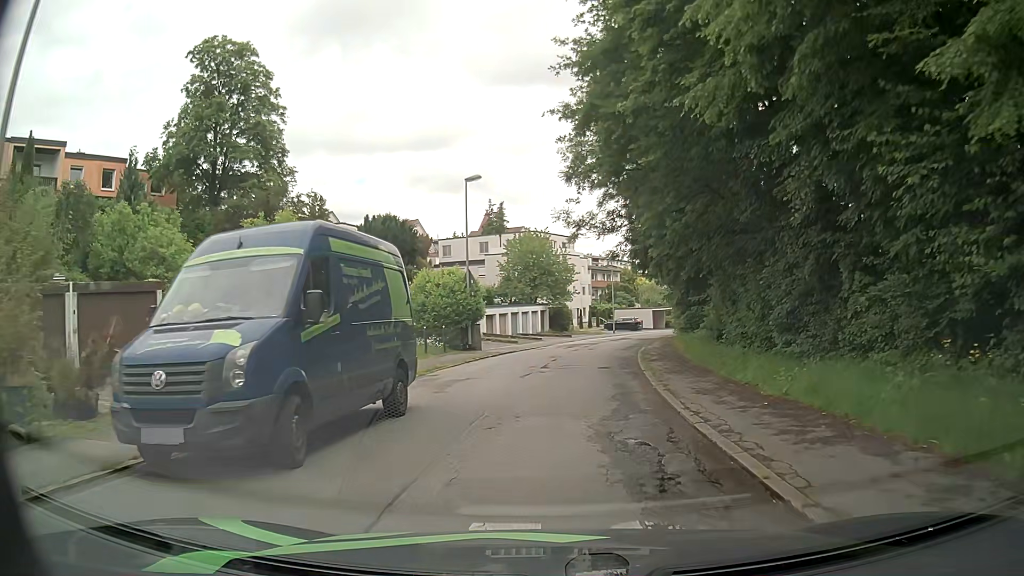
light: Day
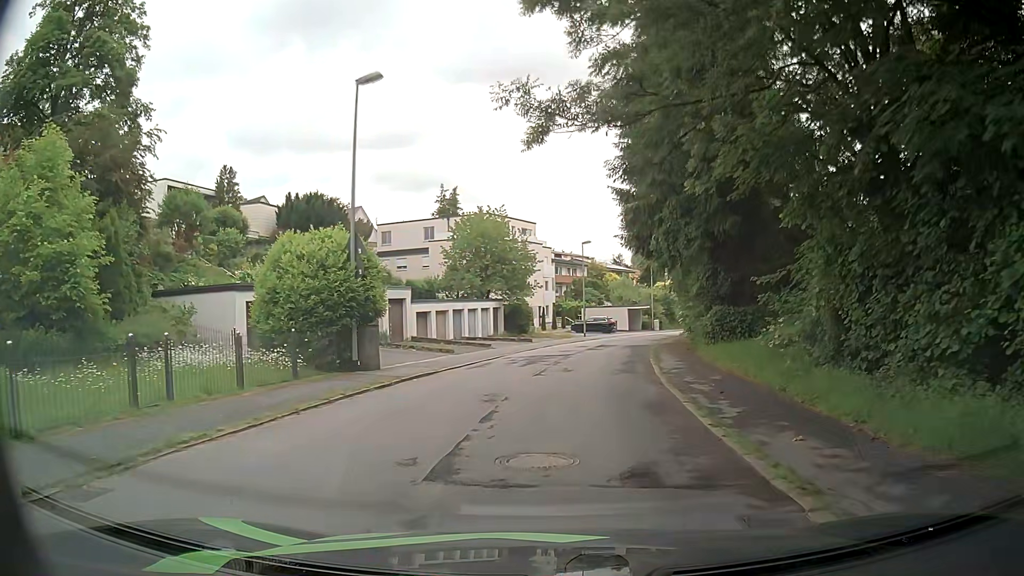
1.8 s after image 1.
(+0.5, +13.6) m; +3°
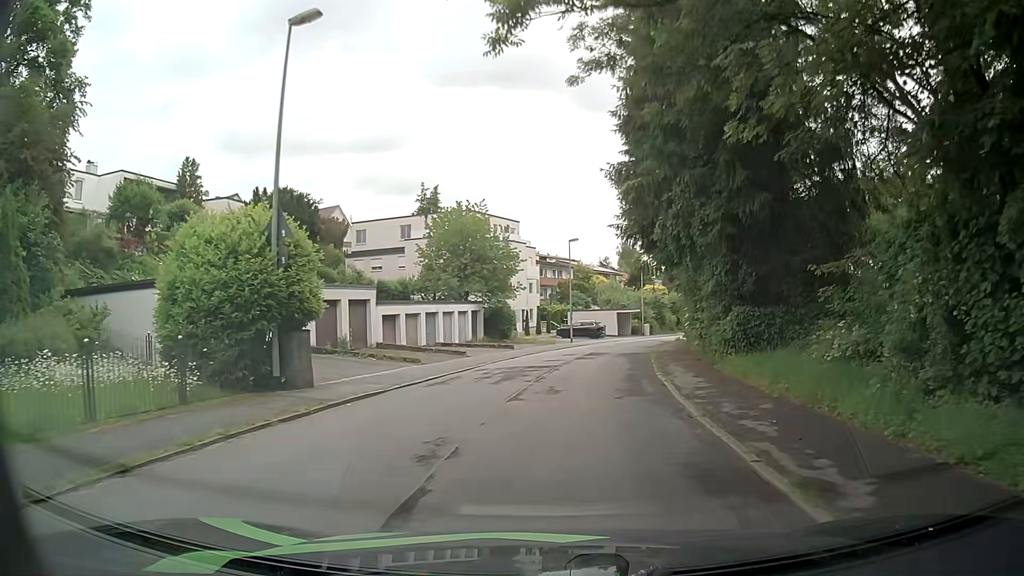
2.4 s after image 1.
(+0.2, +4.5) m; +3°
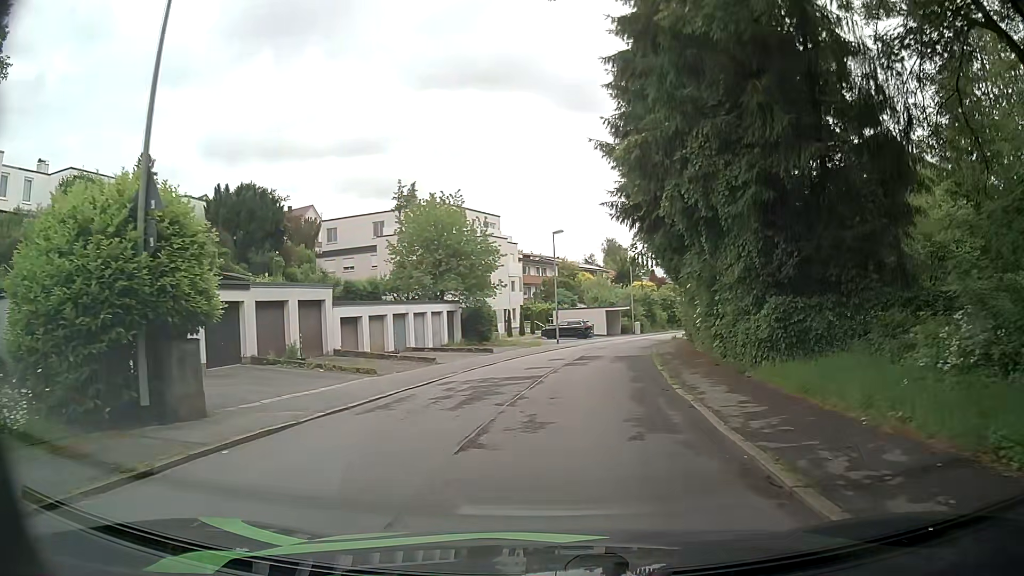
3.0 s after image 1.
(0.0, +4.5) m; 0°
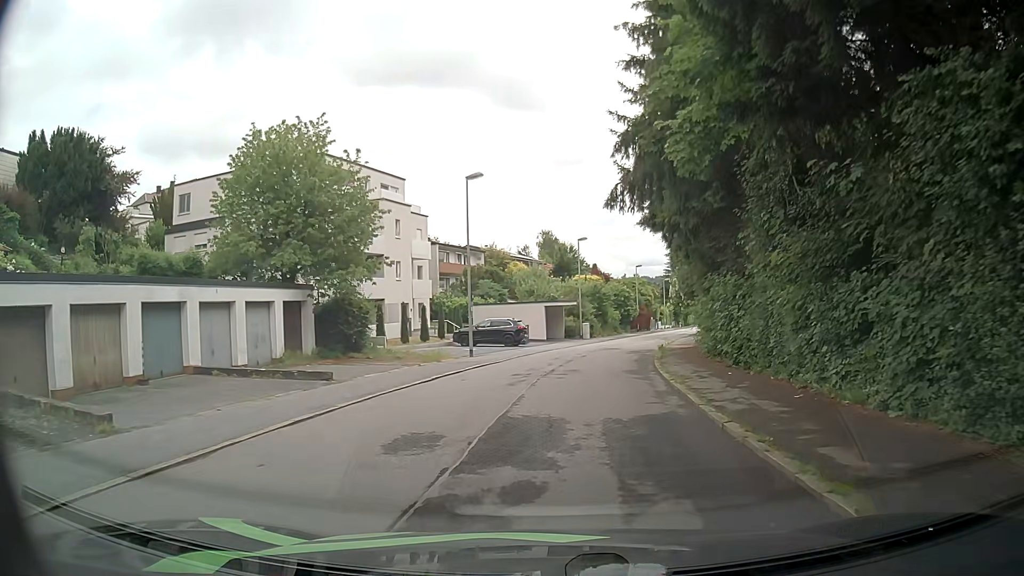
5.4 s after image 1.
(+0.9, +18.3) m; +4°
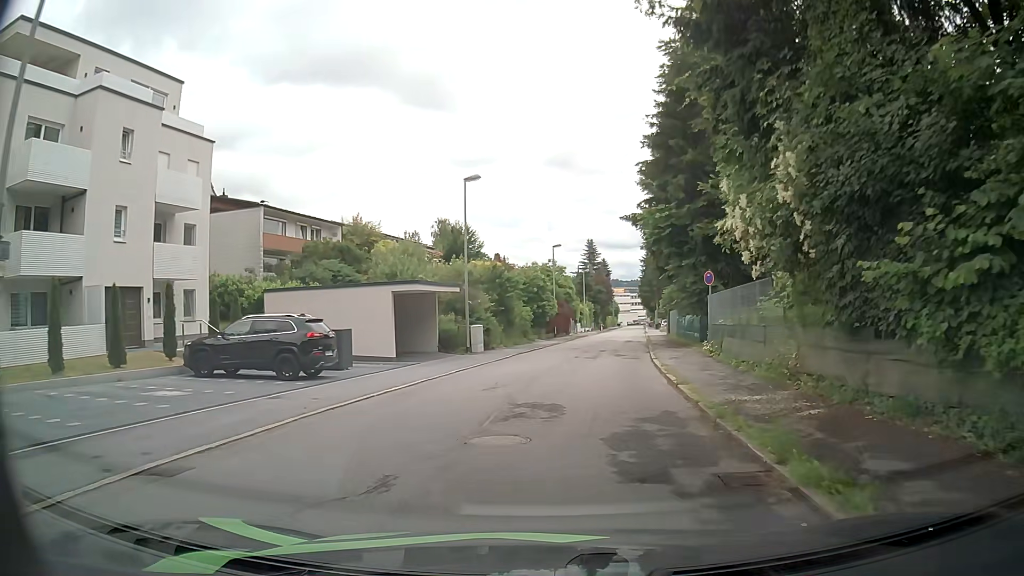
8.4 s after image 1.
(+2.3, +23.3) m; +9°
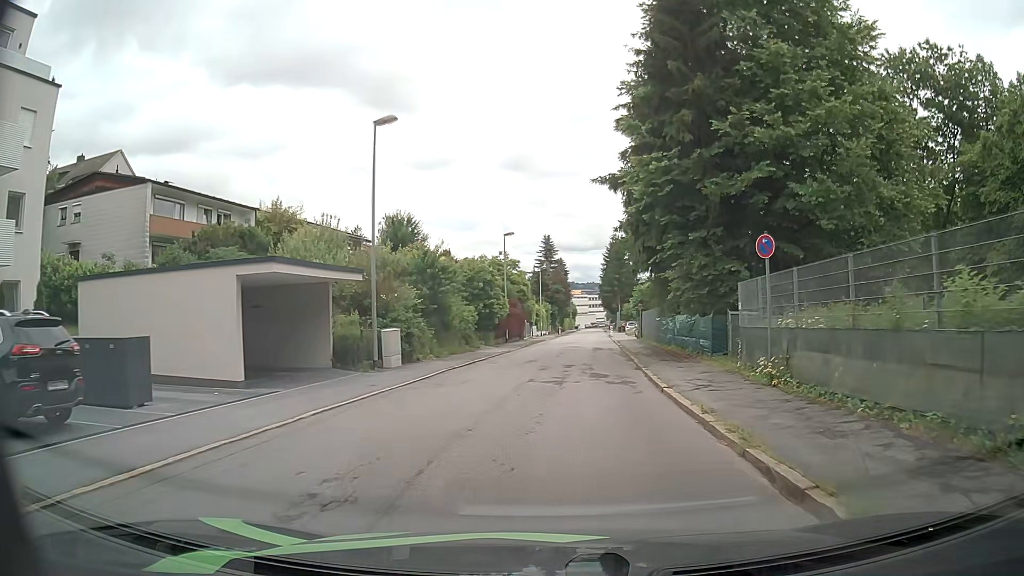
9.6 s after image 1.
(+0.4, +9.5) m; +4°
